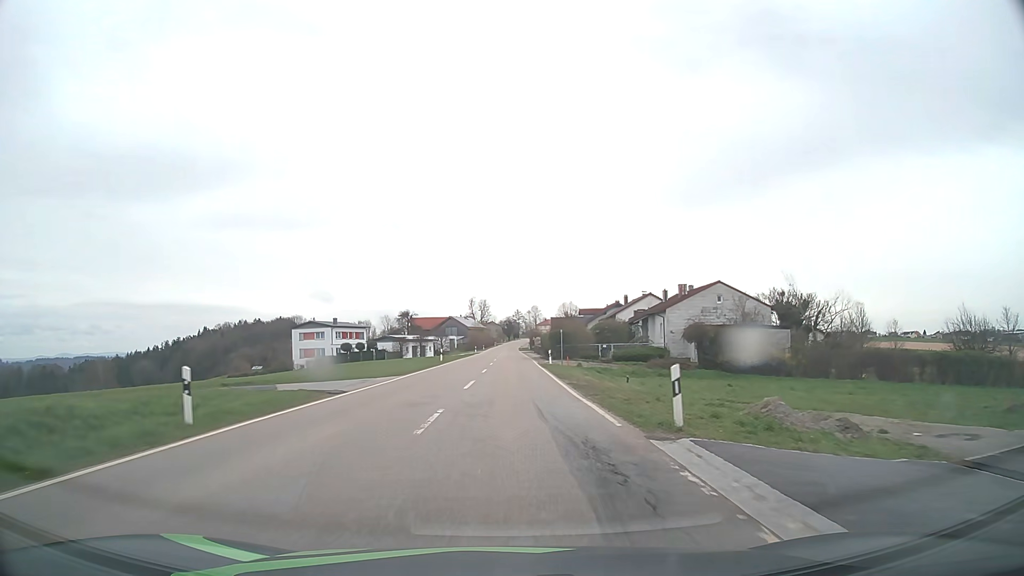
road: tertiary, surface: asphalt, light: Day
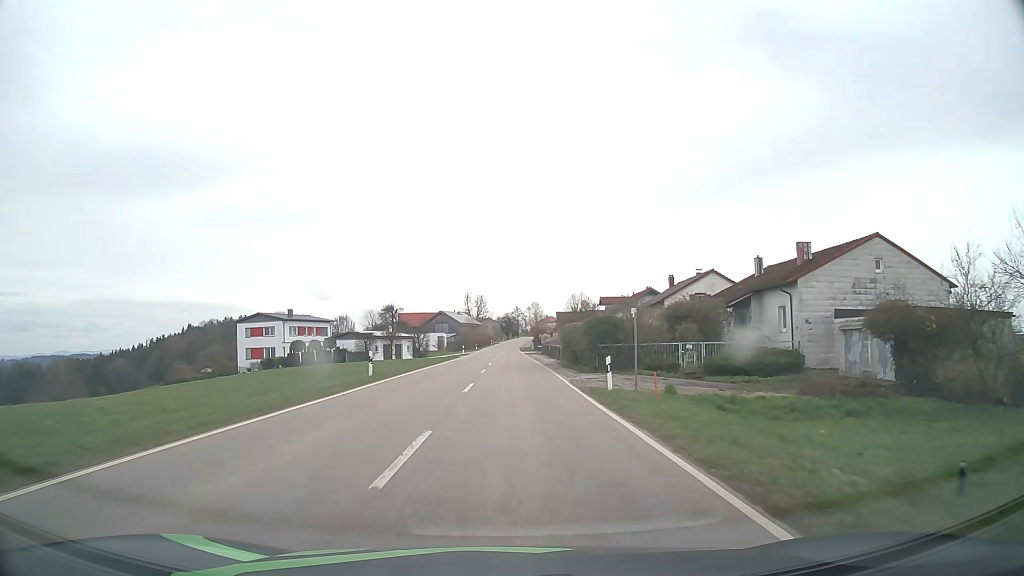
(0.0, +26.9) m; 0°
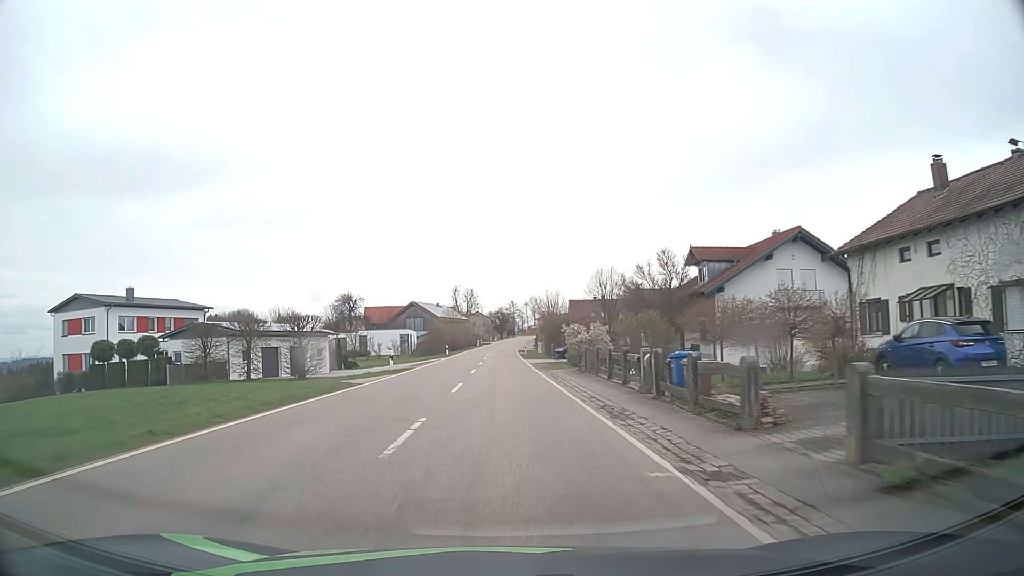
(+0.2, +45.8) m; 0°
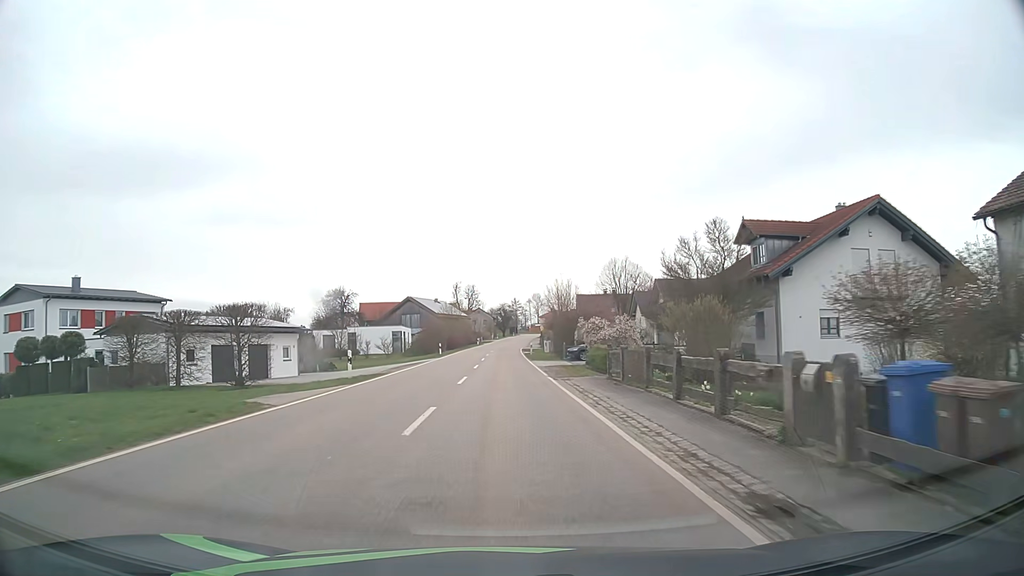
(0.0, +9.3) m; -1°
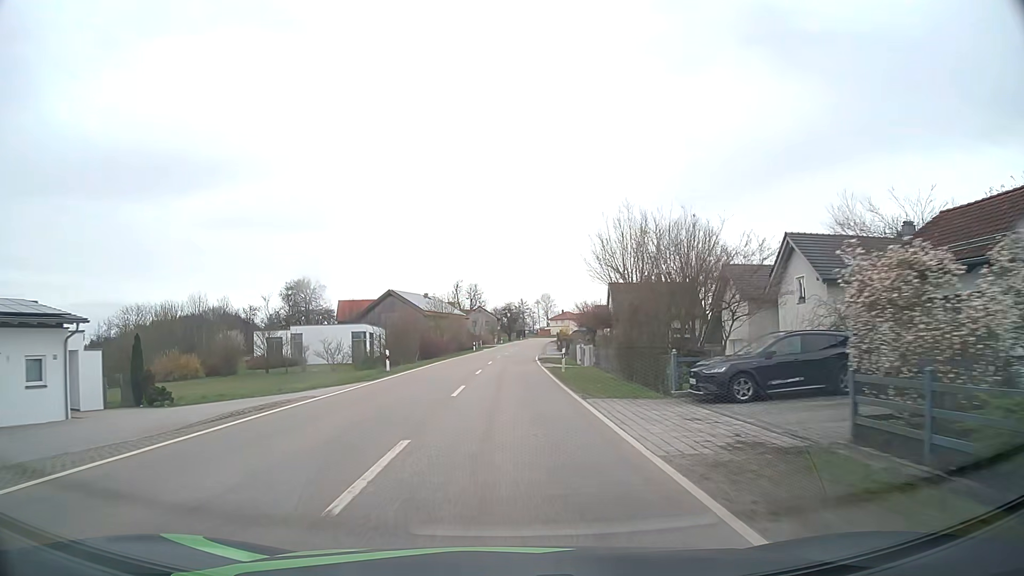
(0.0, +28.3) m; 0°
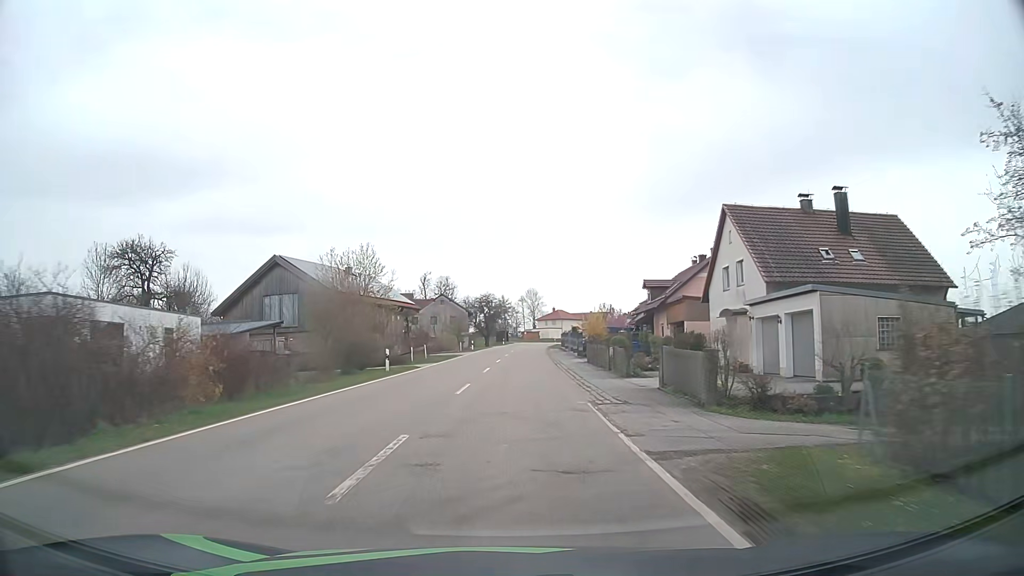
(+0.4, +47.4) m; +2°
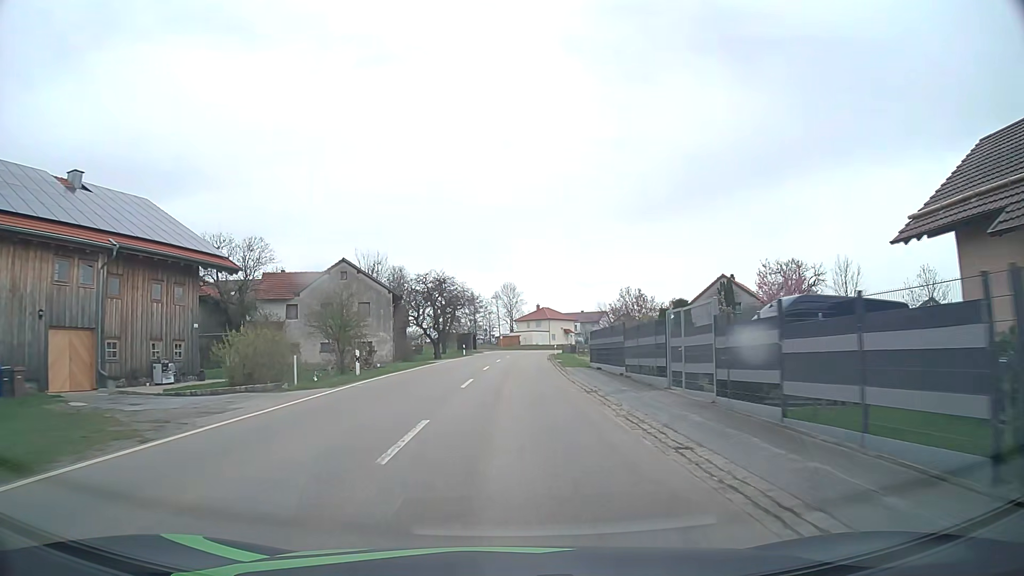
(+0.9, +46.4) m; +2°
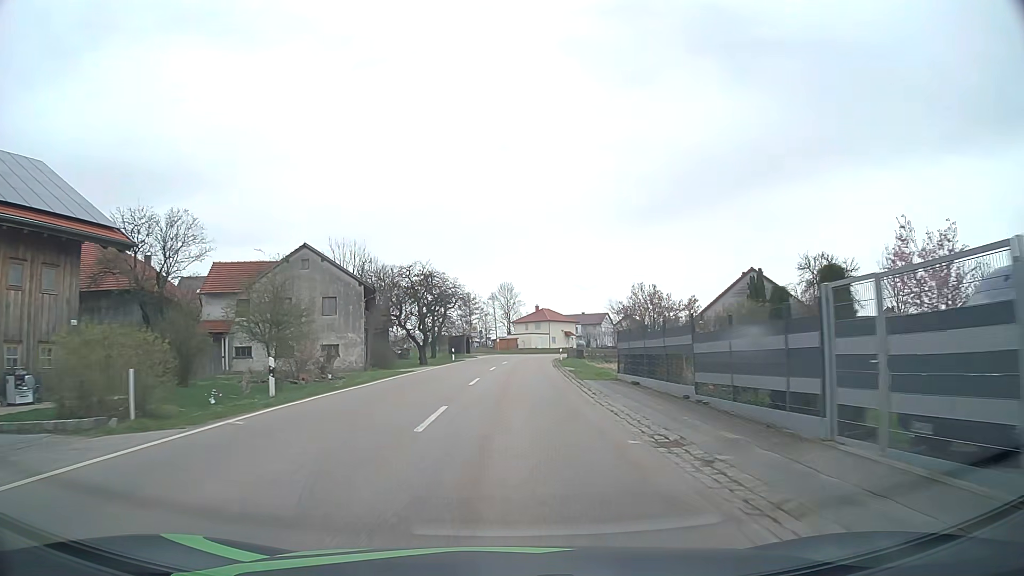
(0.0, +9.2) m; +1°
(0, +10) (0, +20) (0, +30) (0, +40) (+1, +50) (+2, +60) (+3, +70) (+4, +80) (+6, +90) (+9, +99) m
